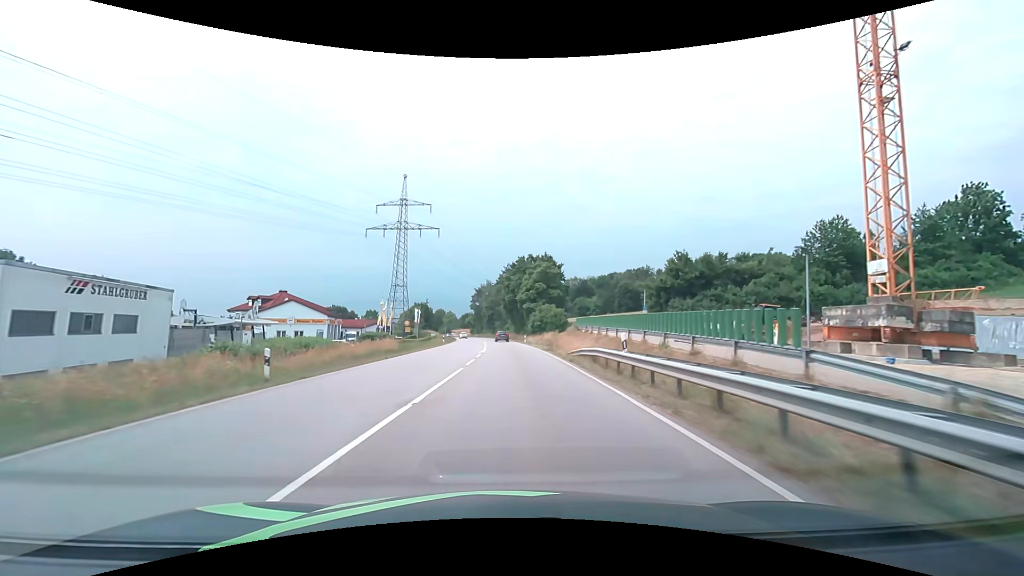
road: primary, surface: asphalt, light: Day
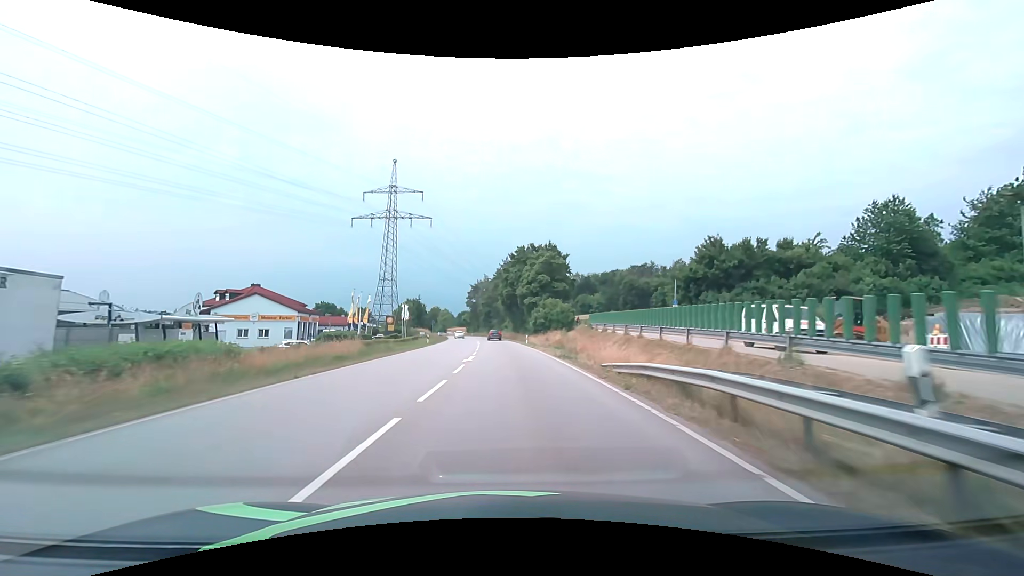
(0.0, +10.5) m; 0°
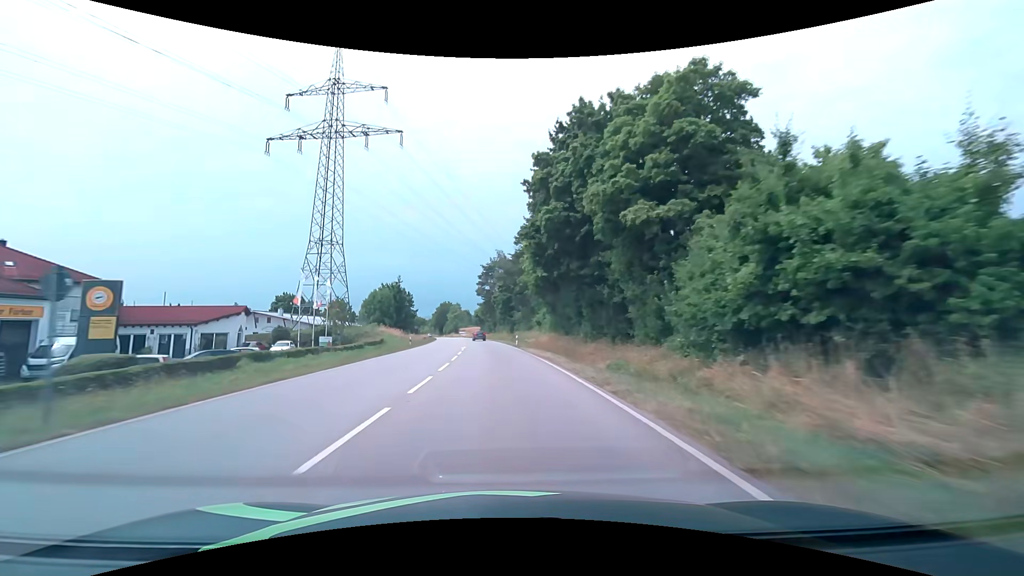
(-0.8, +52.9) m; -3°
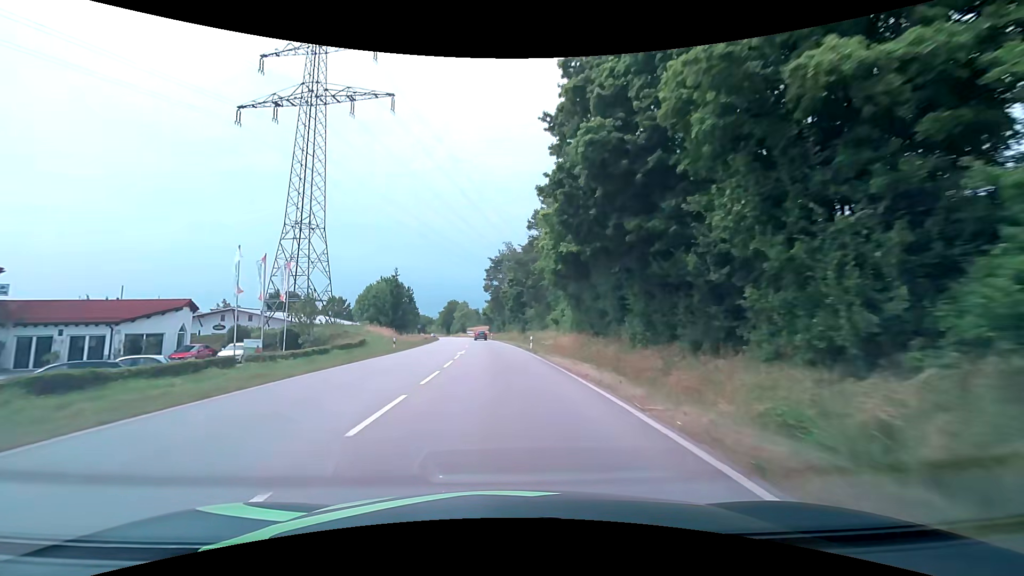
(-0.1, +10.6) m; -1°
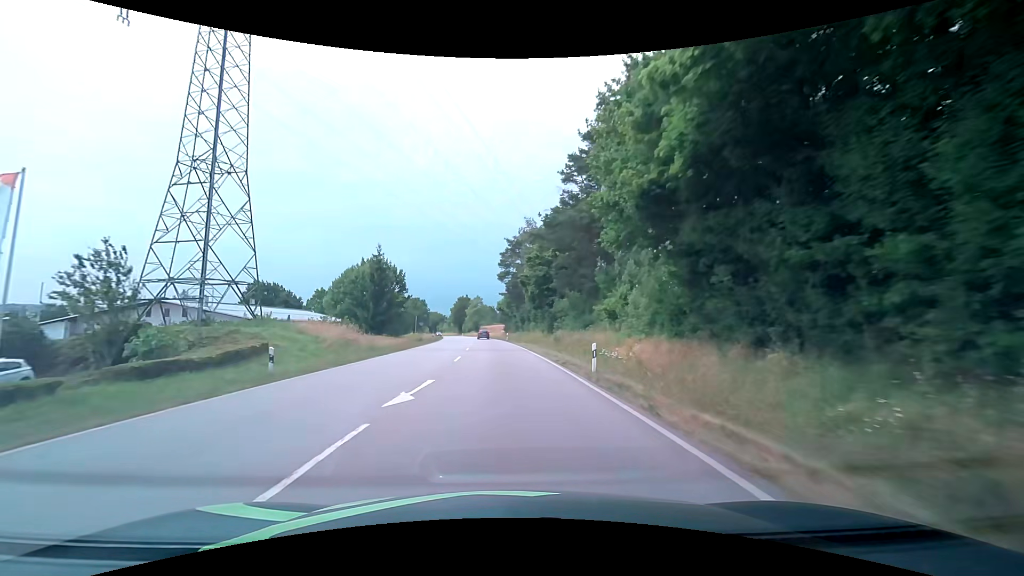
(-0.4, +21.3) m; -3°
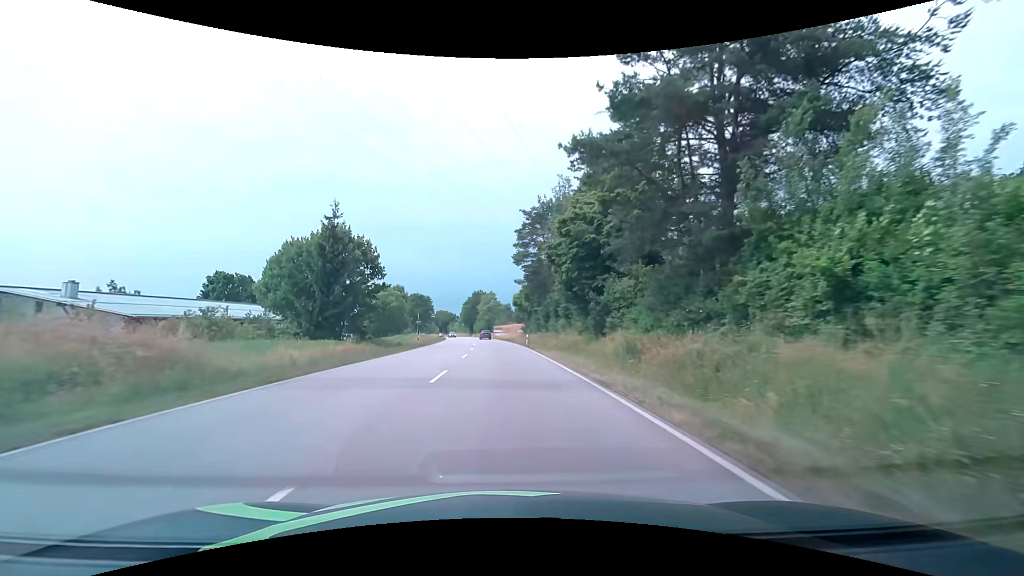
(-0.1, +21.4) m; -1°
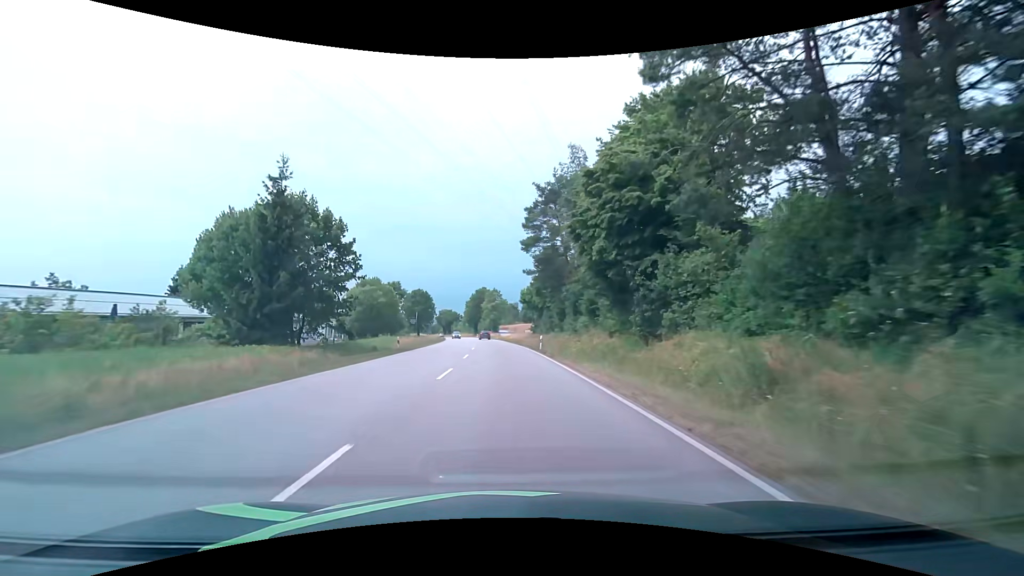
(-0.1, +10.8) m; -1°
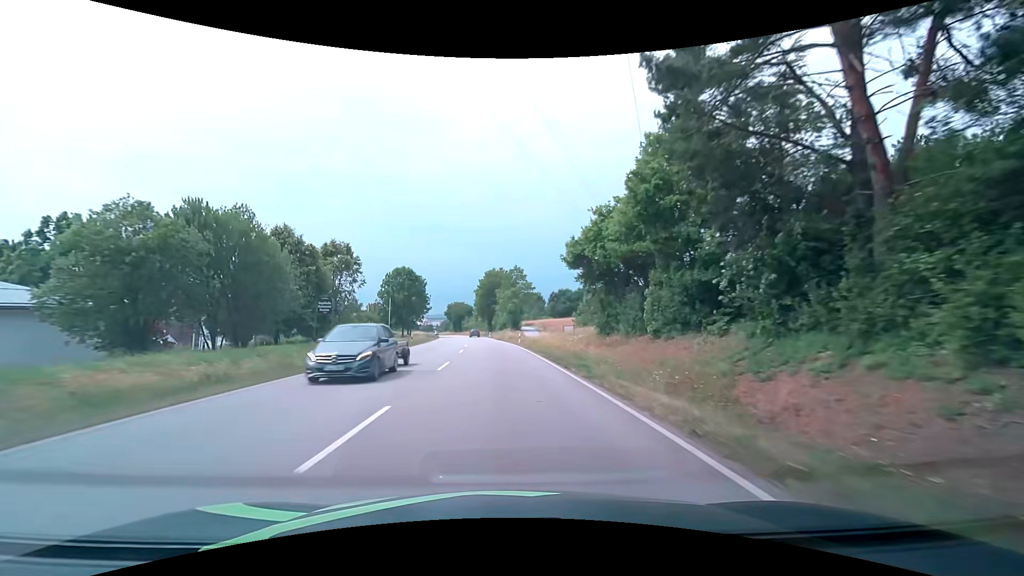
(-1.0, +43.3) m; -3°
(0, +10) (0, +20) (-1, +30) (-1, +40) (-2, +50) (-2, +60) (-3, +70) (-4, +80) (-5, +90) (-7, +100) m
